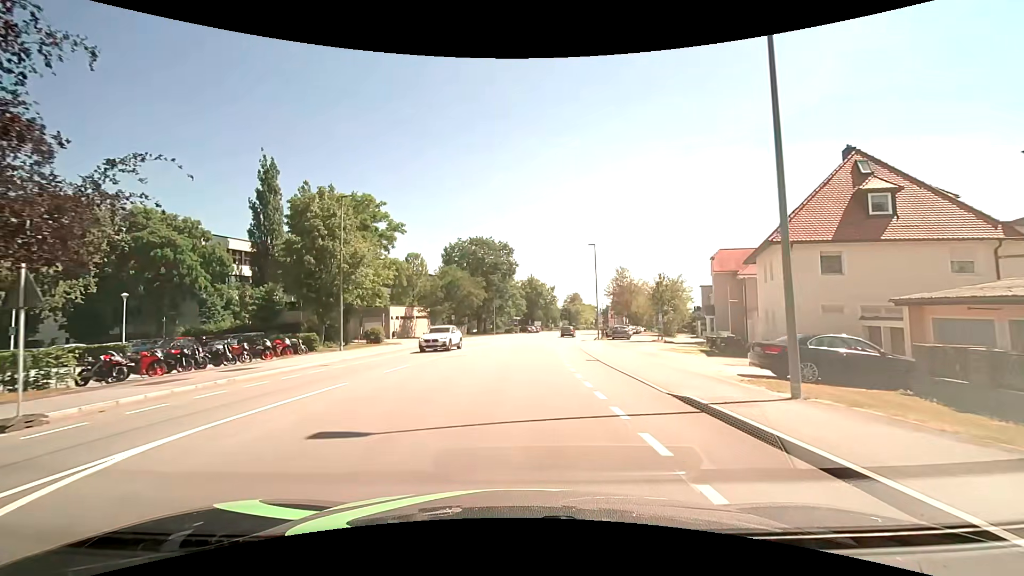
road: tertiary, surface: asphalt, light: Day
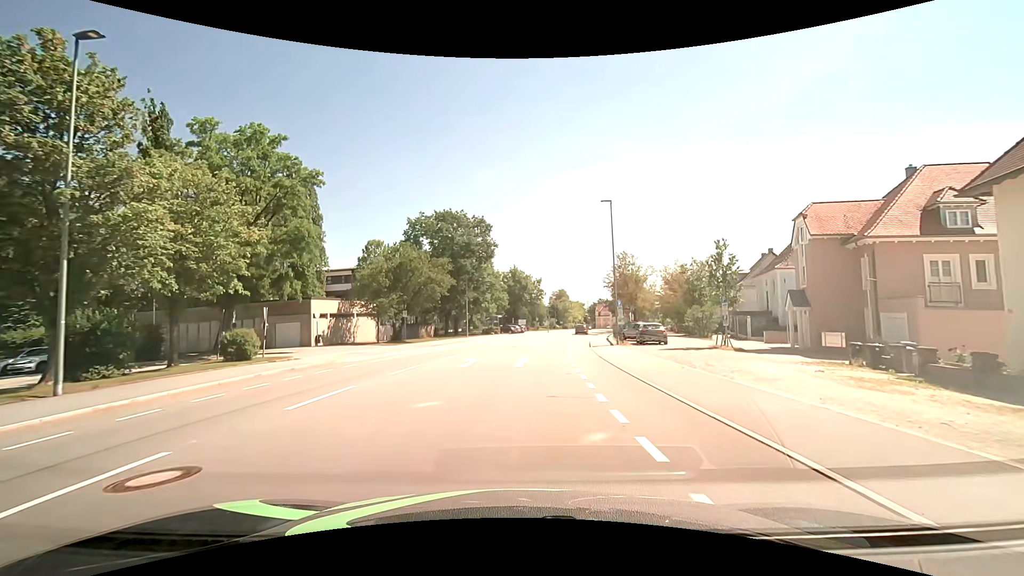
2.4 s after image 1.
(+0.4, +18.4) m; +2°
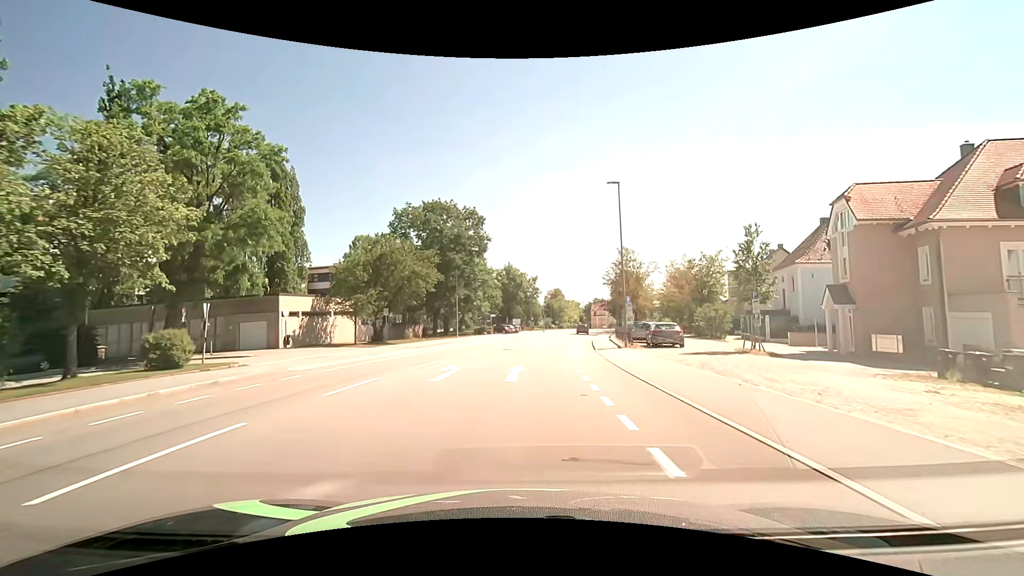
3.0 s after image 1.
(0.0, +4.6) m; +1°
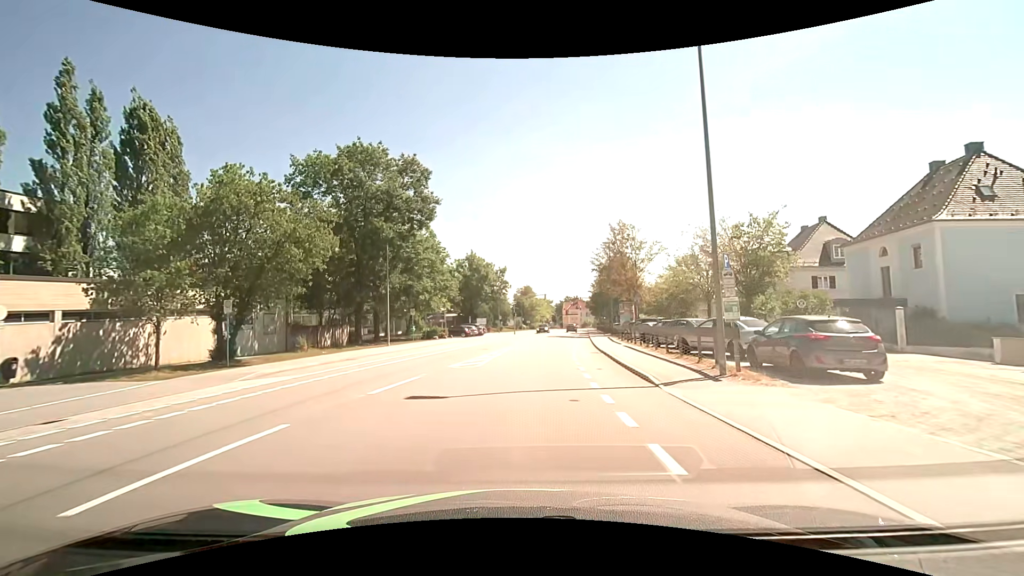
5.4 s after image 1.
(+0.5, +18.1) m; +4°
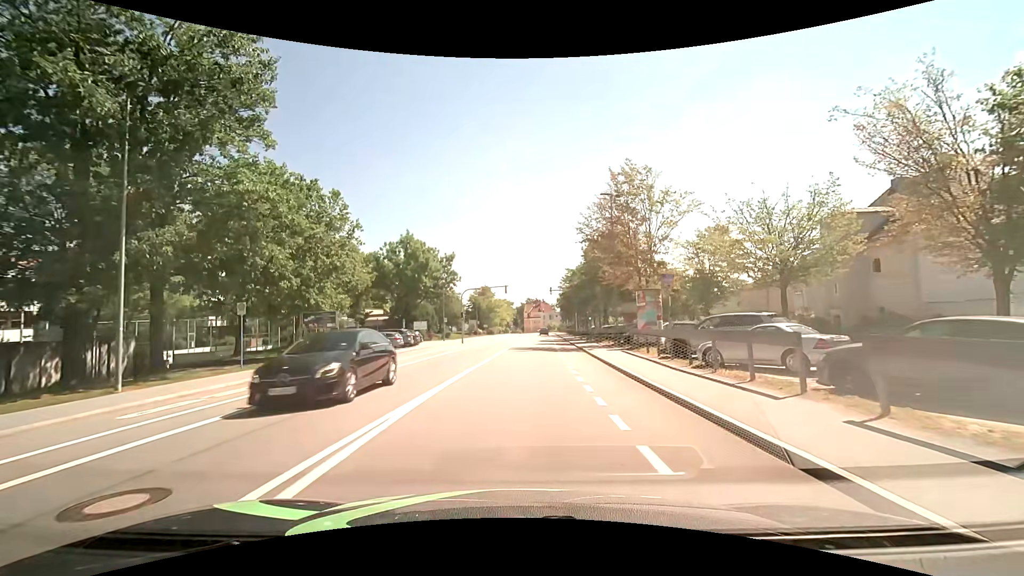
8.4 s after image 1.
(+0.8, +22.4) m; +4°
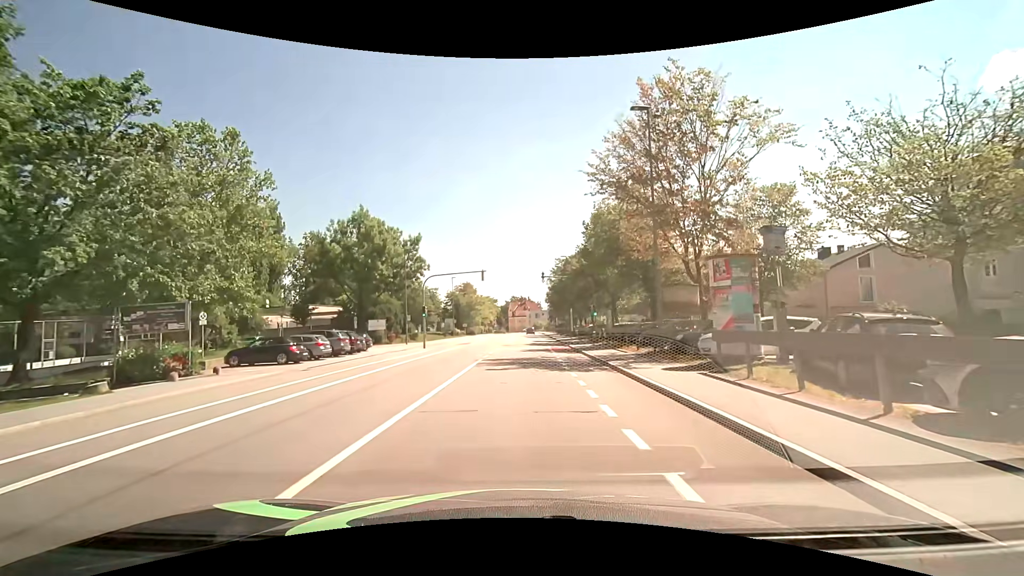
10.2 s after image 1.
(+0.3, +13.4) m; +2°
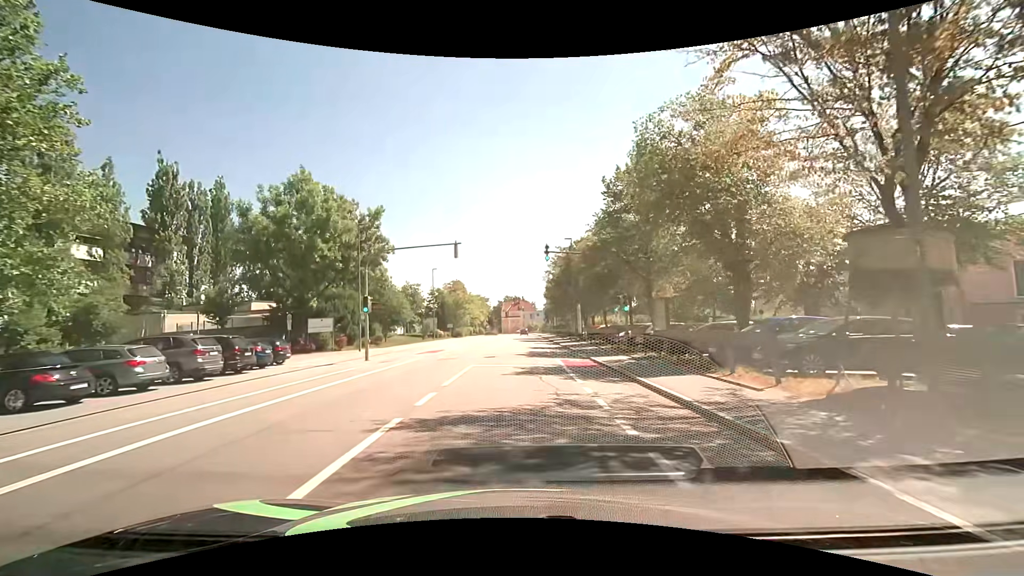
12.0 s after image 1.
(+0.2, +13.4) m; +1°
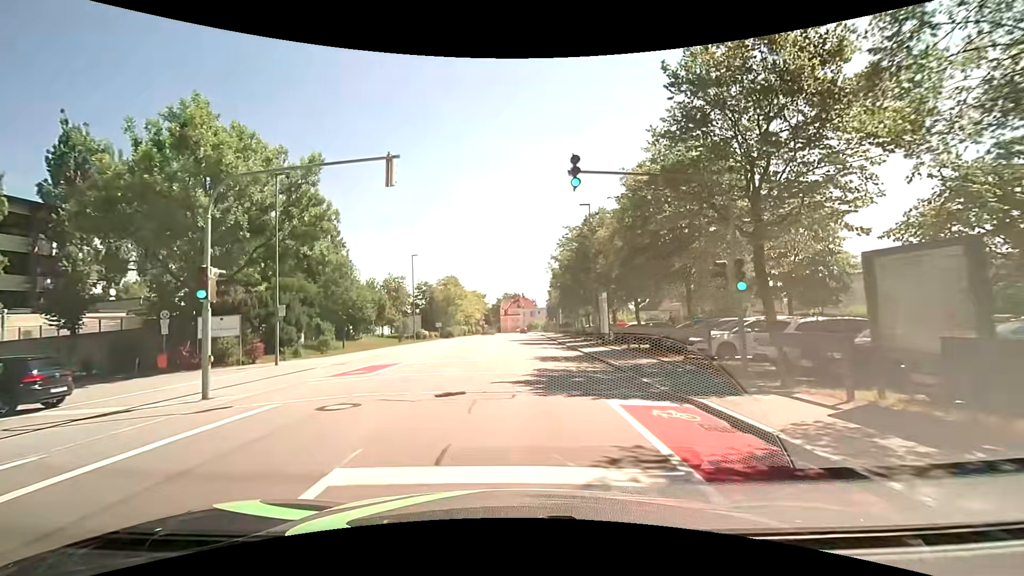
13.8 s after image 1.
(+0.1, +13.4) m; 0°
(0, +10) (0, +20) (0, +30) (0, +40) (0, +50) (0, +60) (+1, +70) (+1, +80) (+1, +90) (+1, +100) m
